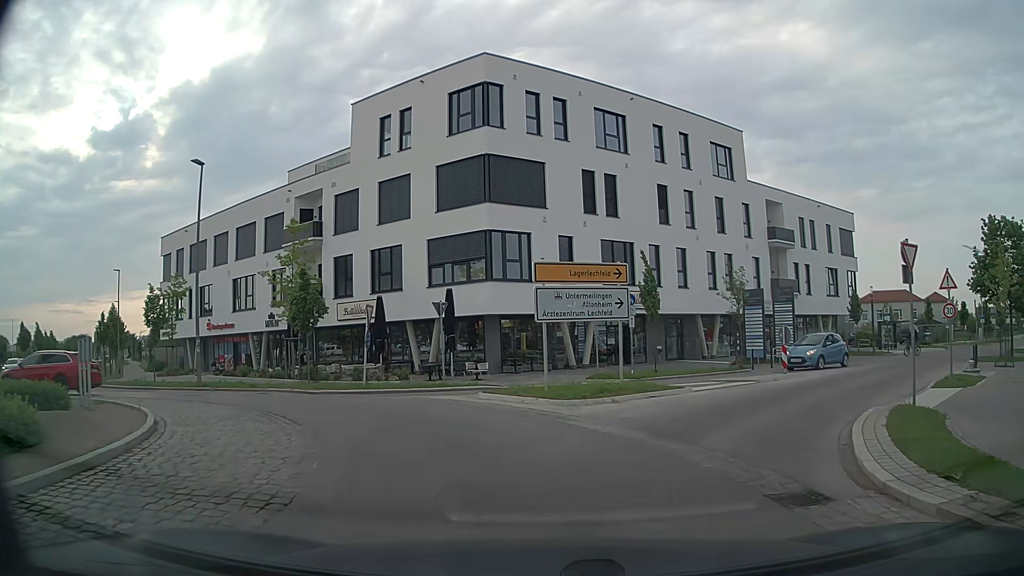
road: tertiary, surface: asphalt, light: Day
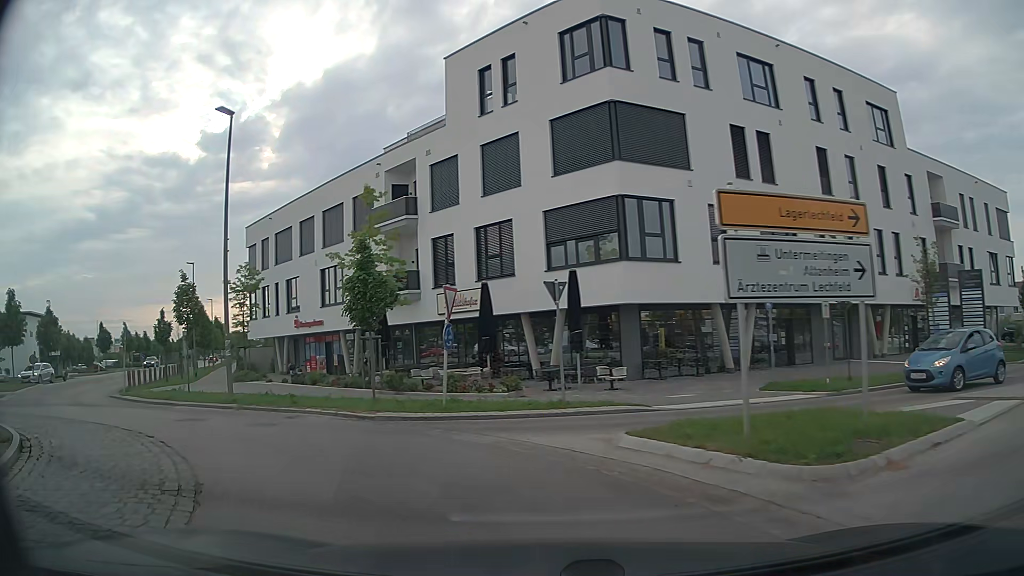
(-0.3, +7.3) m; -10°
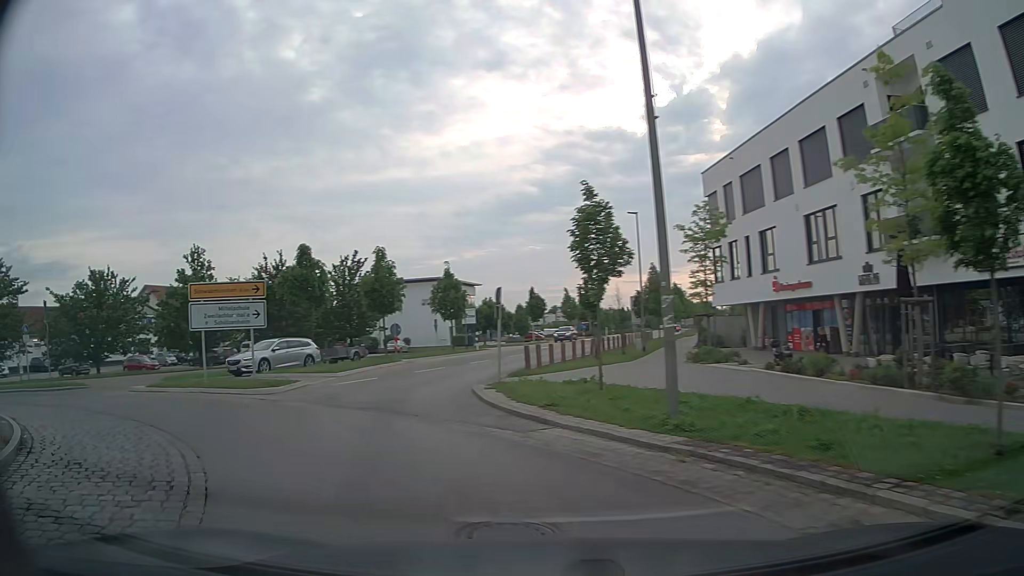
(-3.4, +10.0) m; -39°
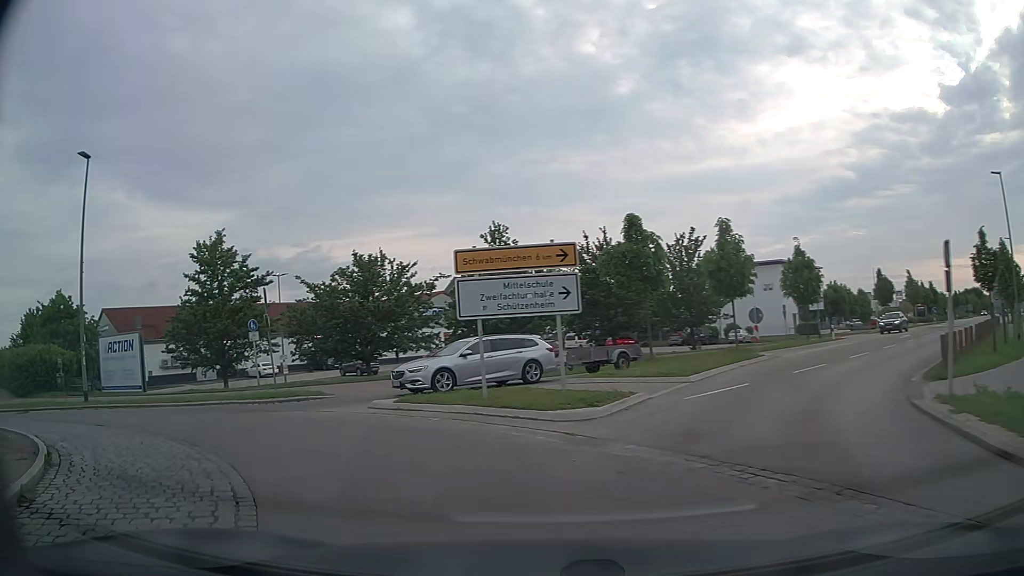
(-1.7, +6.8) m; -29°
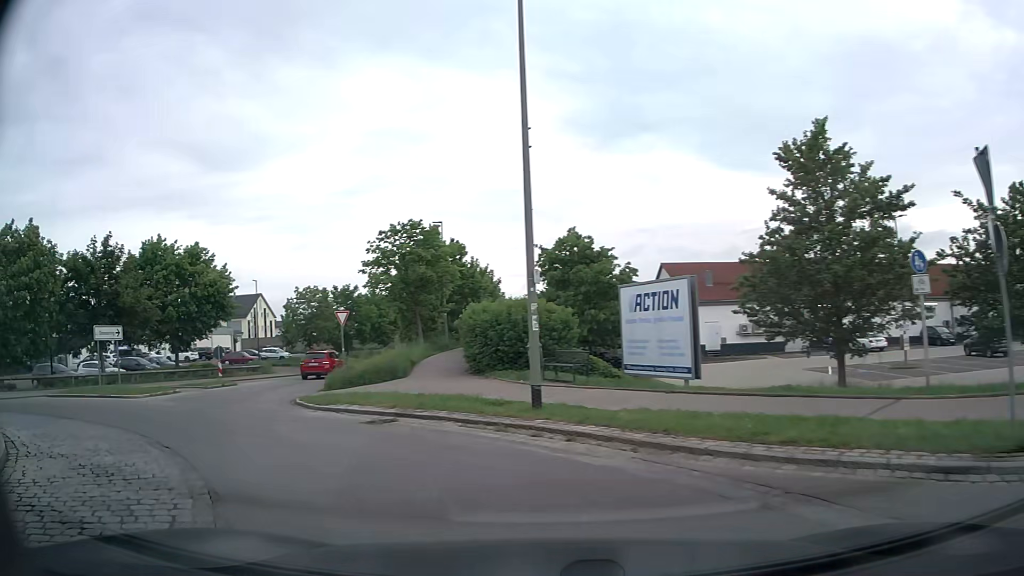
(-5.6, +12.2) m; -50°
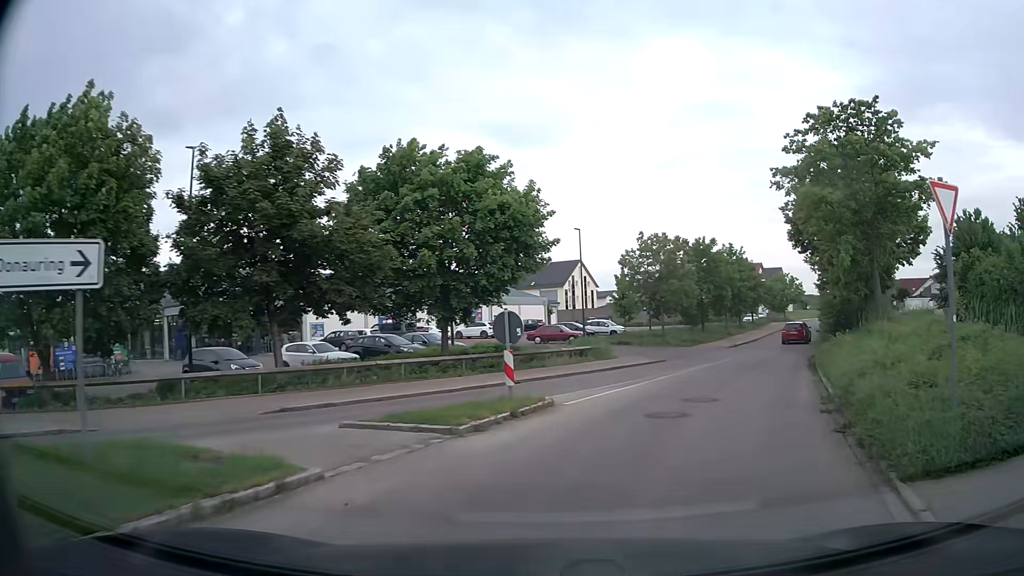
(-7.2, +16.2) m; -28°
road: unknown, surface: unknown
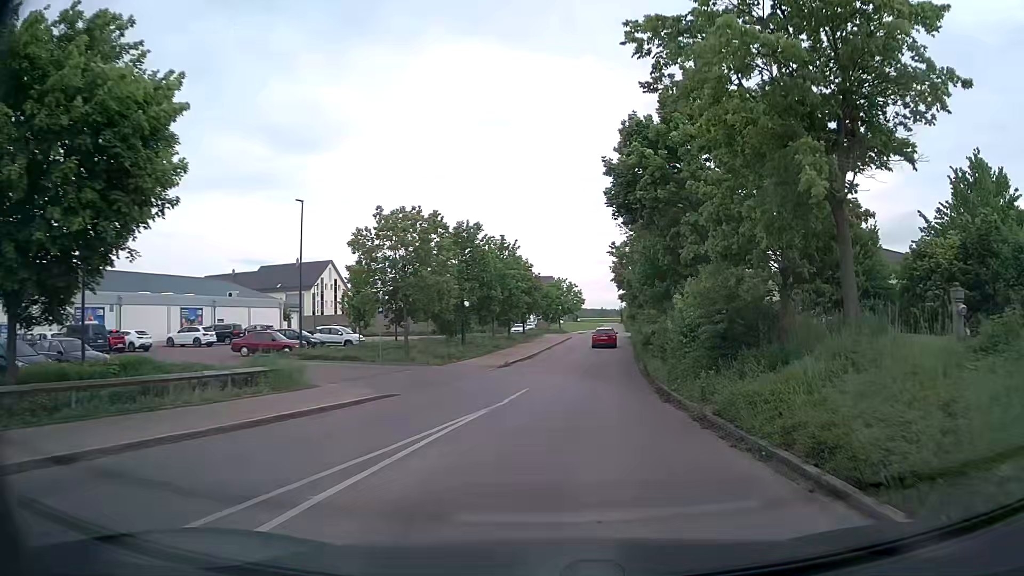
(+2.6, +12.8) m; +20°
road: residential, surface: asphalt
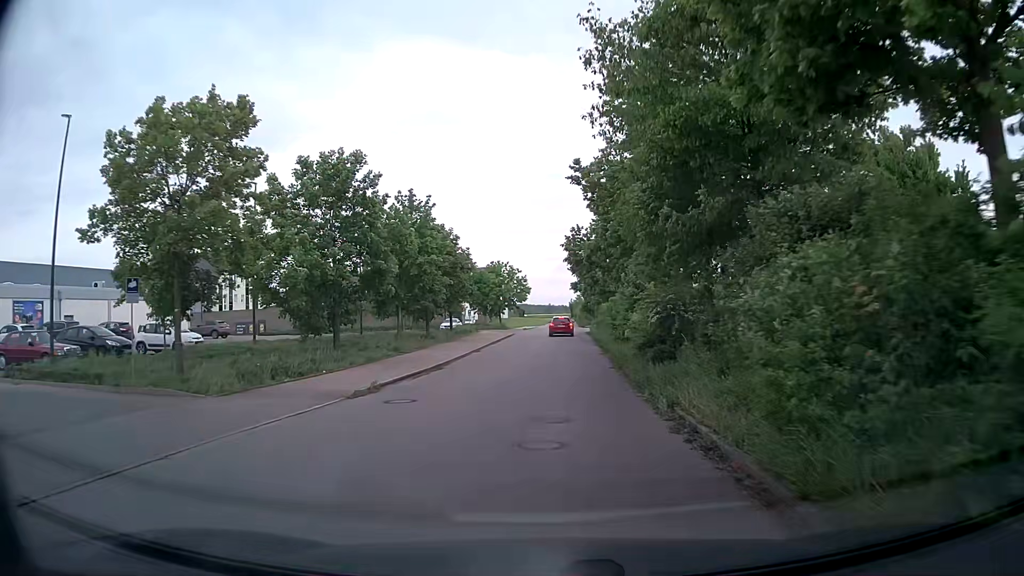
(+1.2, +16.2) m; +5°
(0, +10) (0, +20) (+1, +30) (+1, +40) (+1, +50) (+2, +60) (+2, +70) (+3, +80) (+3, +90) (+3, +100) m
